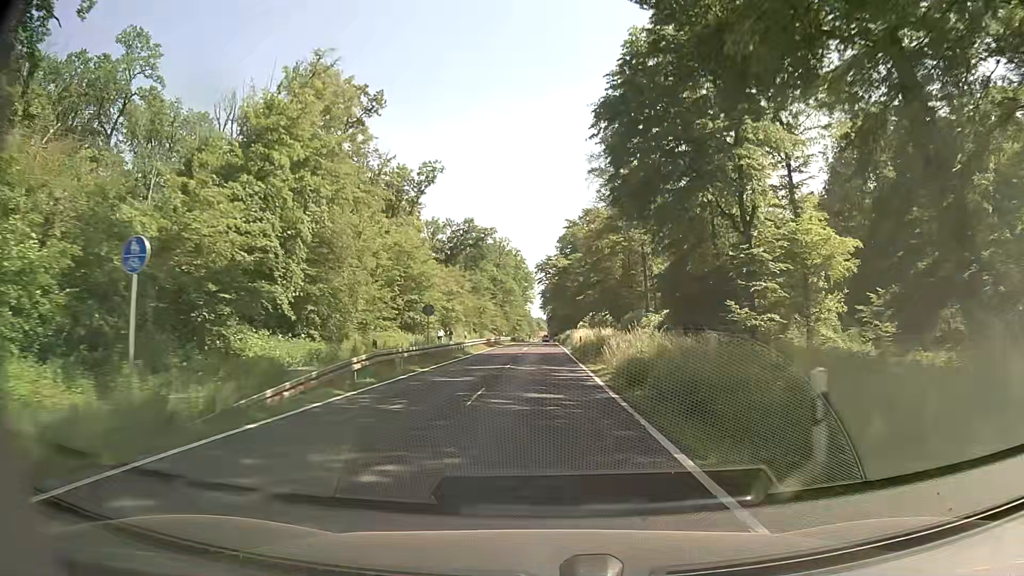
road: secondary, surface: asphalt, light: Day
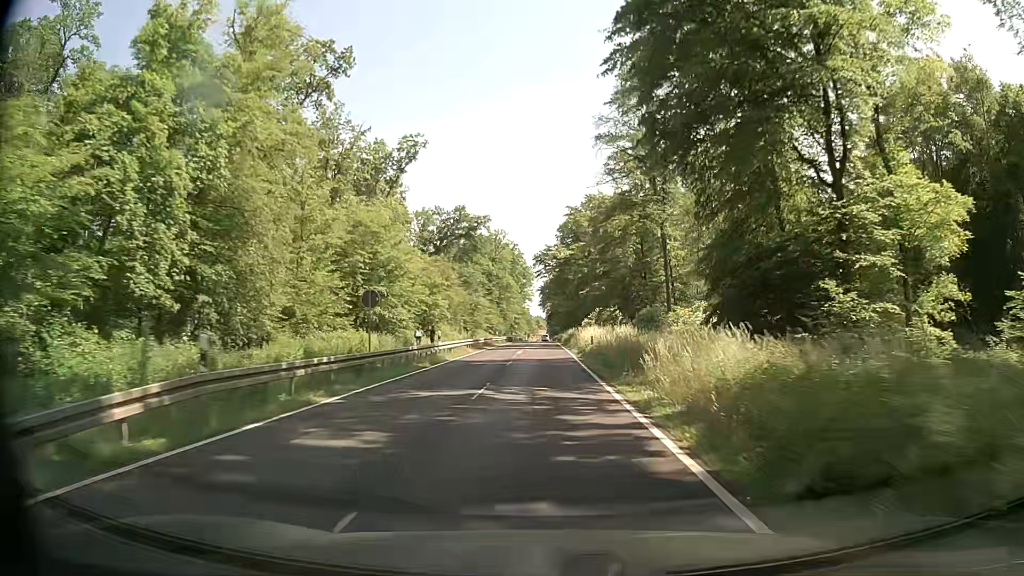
(+0.1, +10.8) m; 0°
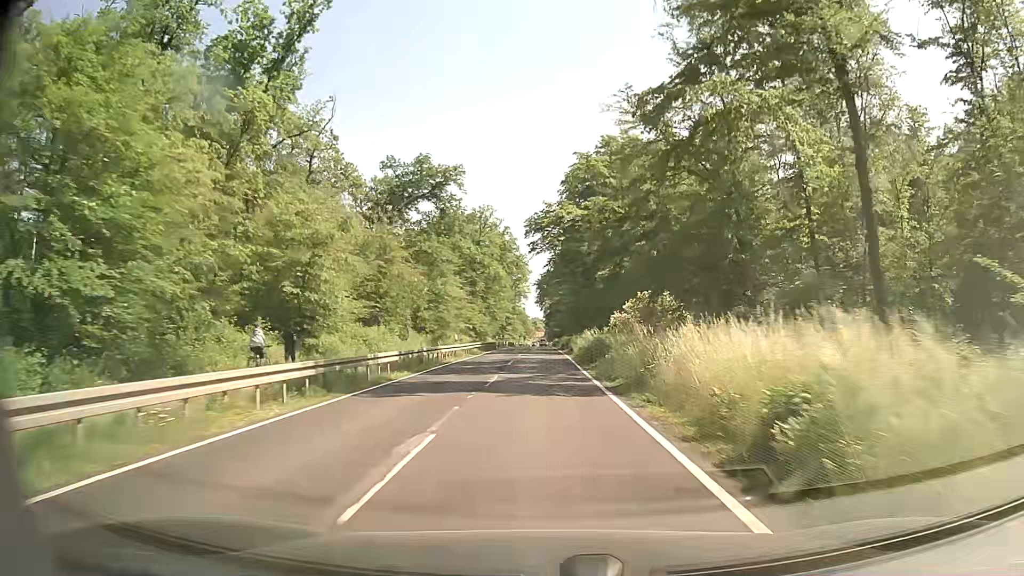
(+0.1, +32.4) m; 0°
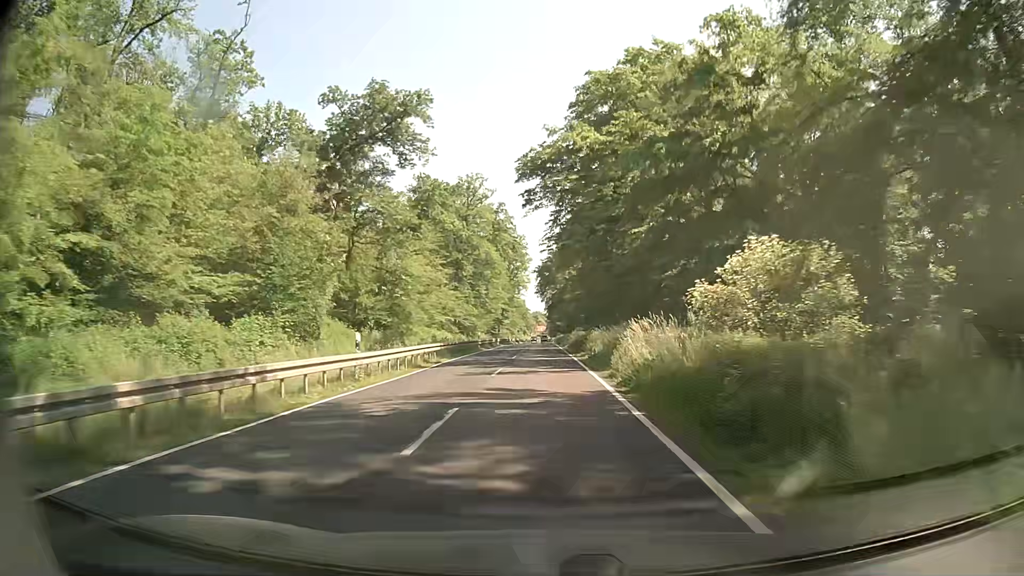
(-0.1, +21.6) m; -1°
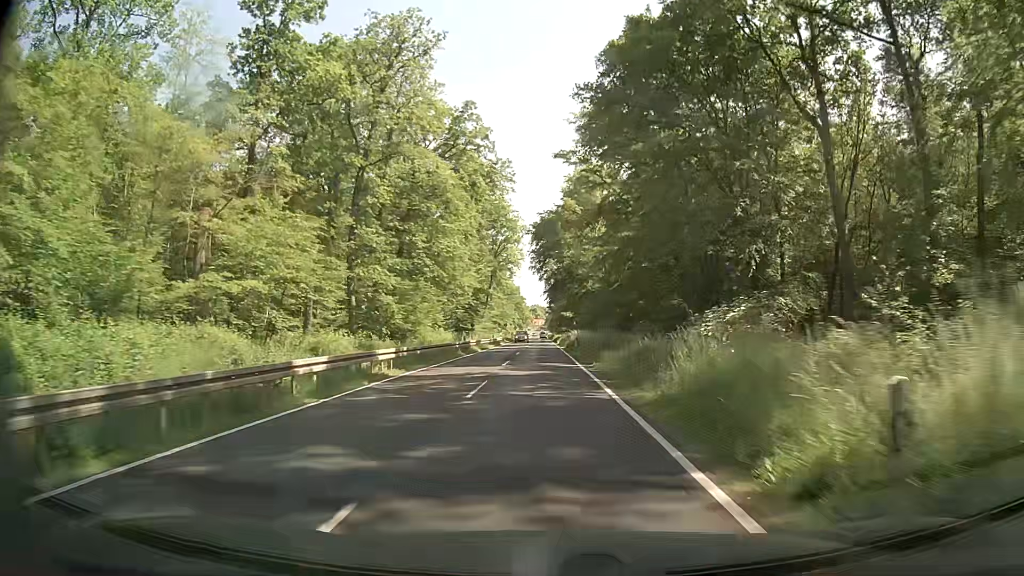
(+0.3, +54.1) m; +1°
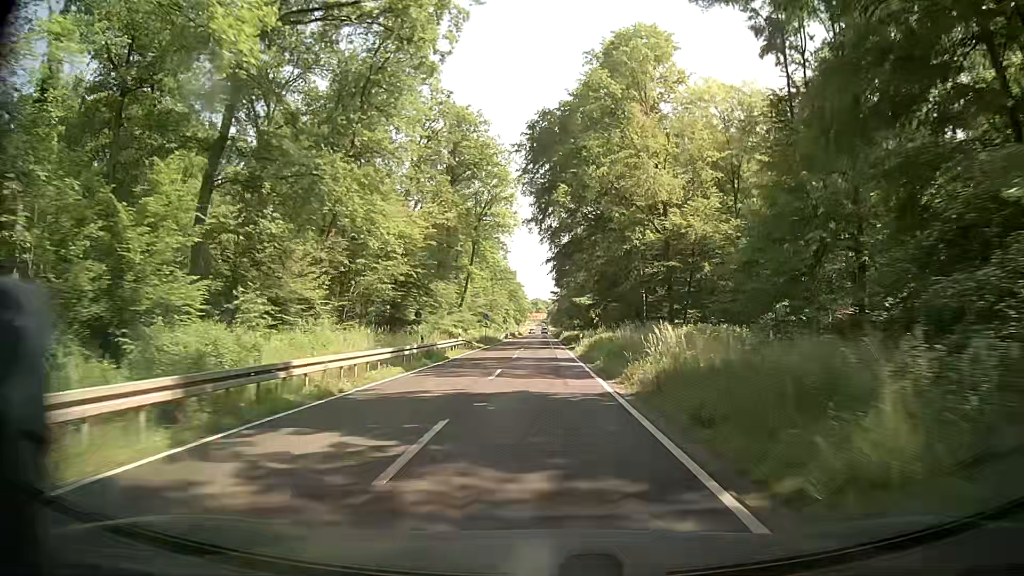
(-0.3, +43.3) m; 0°
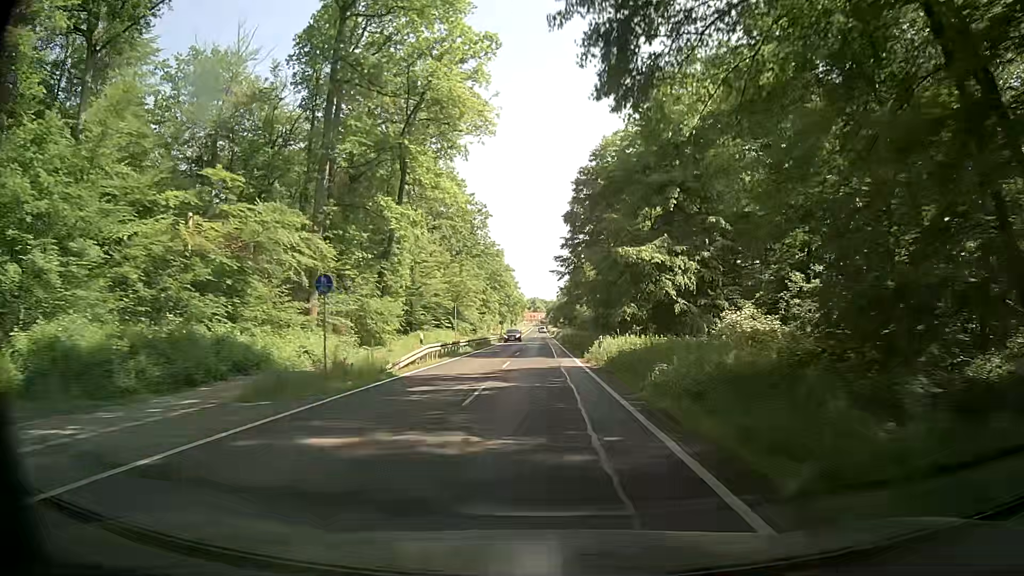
(-0.1, +54.0) m; 0°
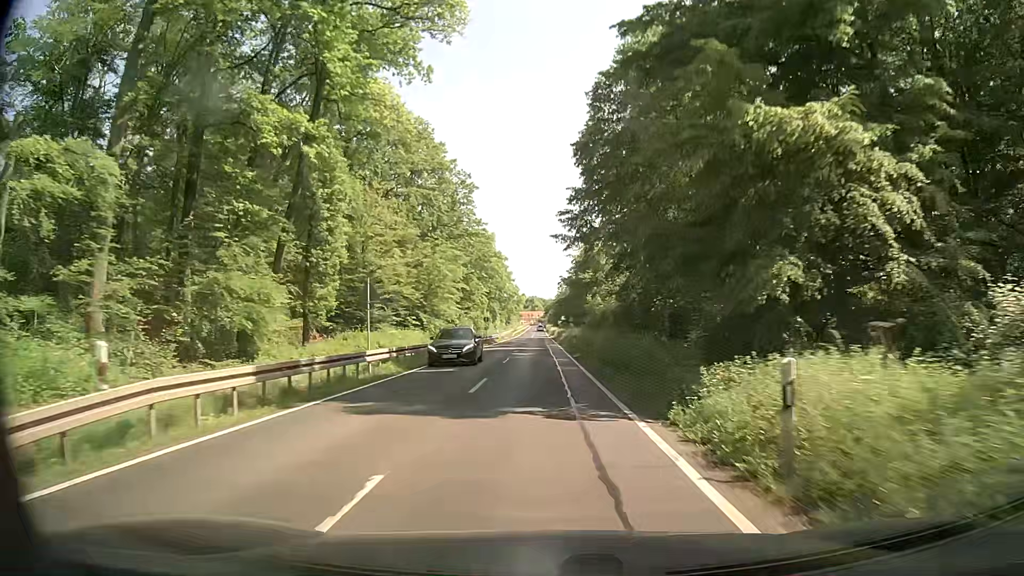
(-0.2, +21.6) m; 0°
(0, +10) (0, +20) (0, +30) (0, +40) (0, +50) (0, +60) (-1, +70) (-1, +80) (-1, +90) (-1, +100) m
